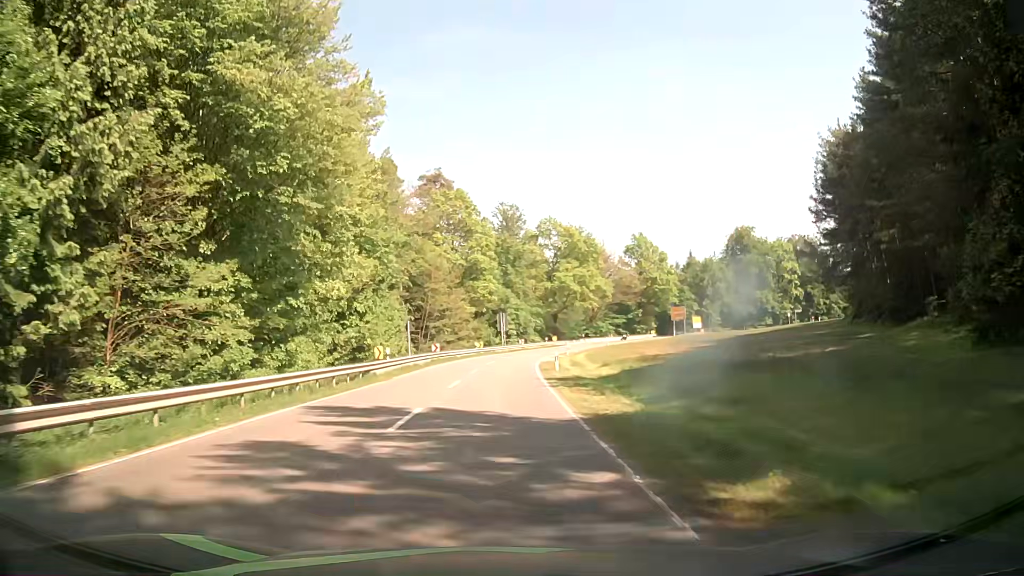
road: secondary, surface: asphalt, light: Day
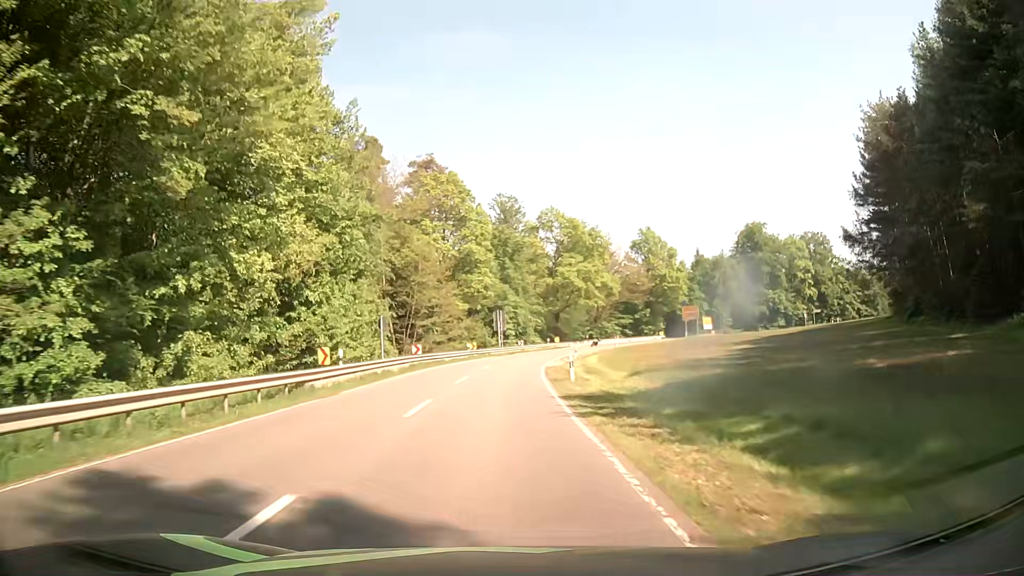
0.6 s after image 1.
(0.0, +8.9) m; 0°
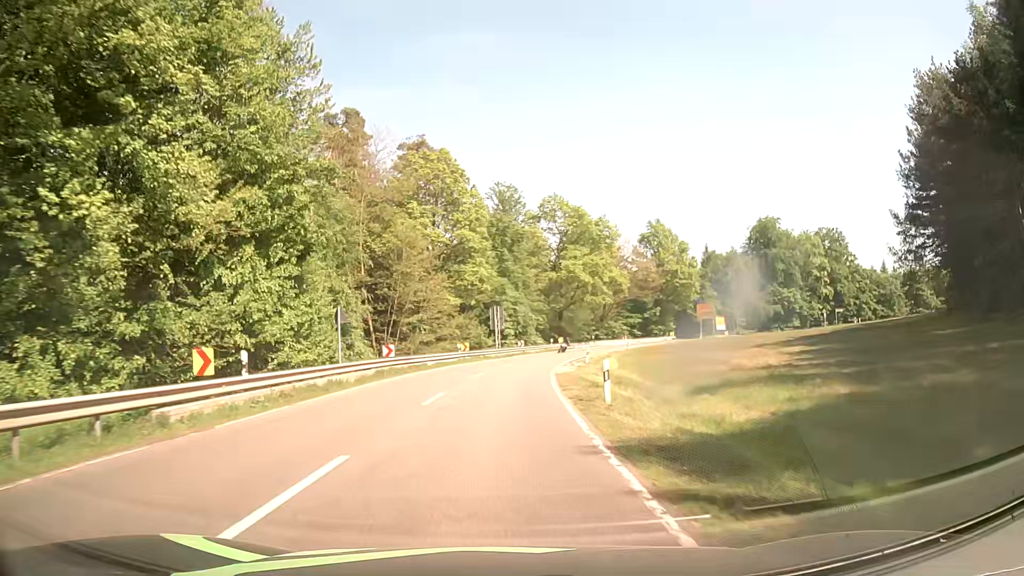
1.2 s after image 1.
(0.0, +9.0) m; 0°
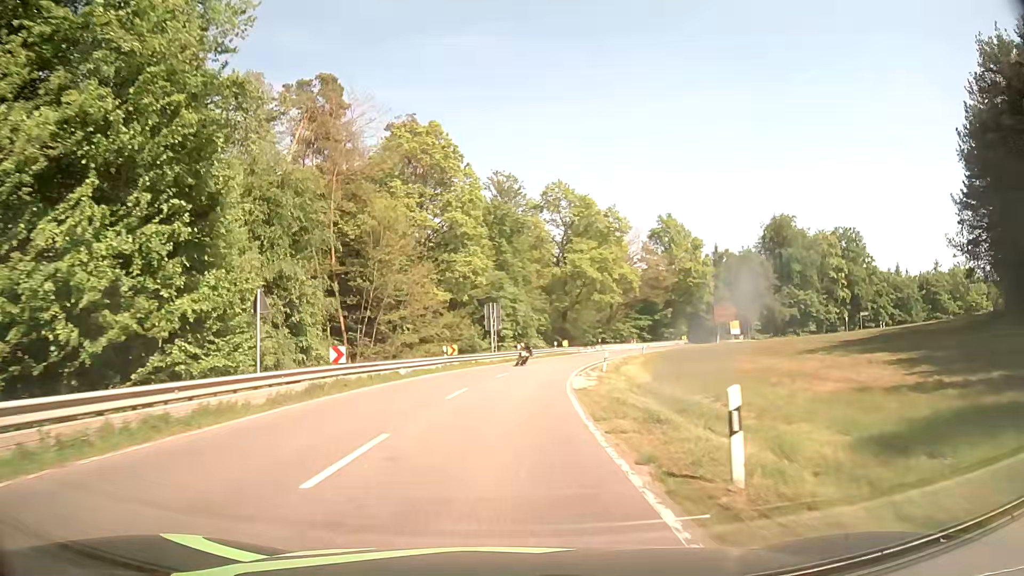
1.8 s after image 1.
(0.0, +9.0) m; 0°
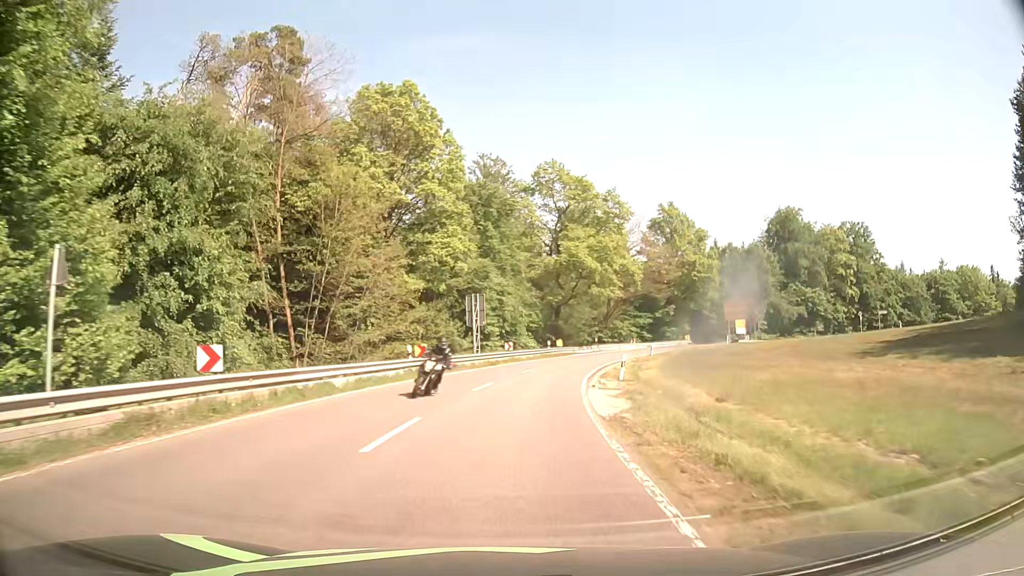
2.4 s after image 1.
(0.0, +9.0) m; +1°
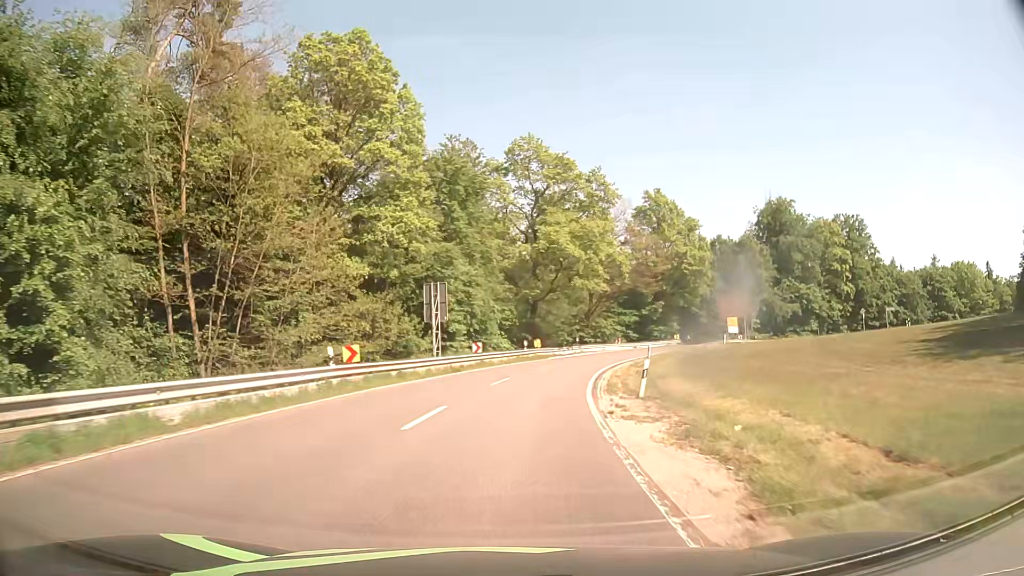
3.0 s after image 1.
(+0.1, +8.9) m; +2°
